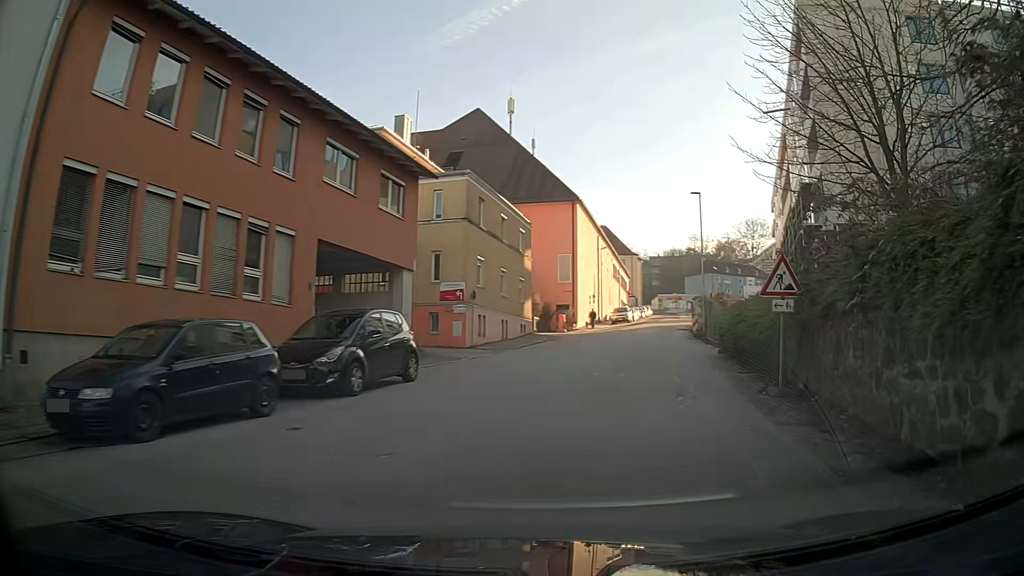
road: residential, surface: asphalt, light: Day
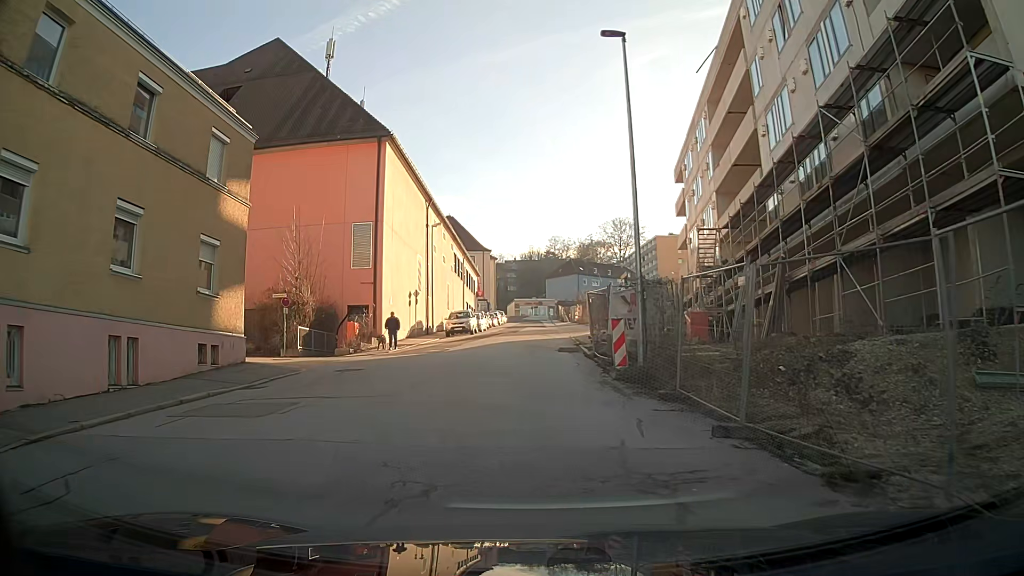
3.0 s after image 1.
(+2.5, +23.2) m; +9°
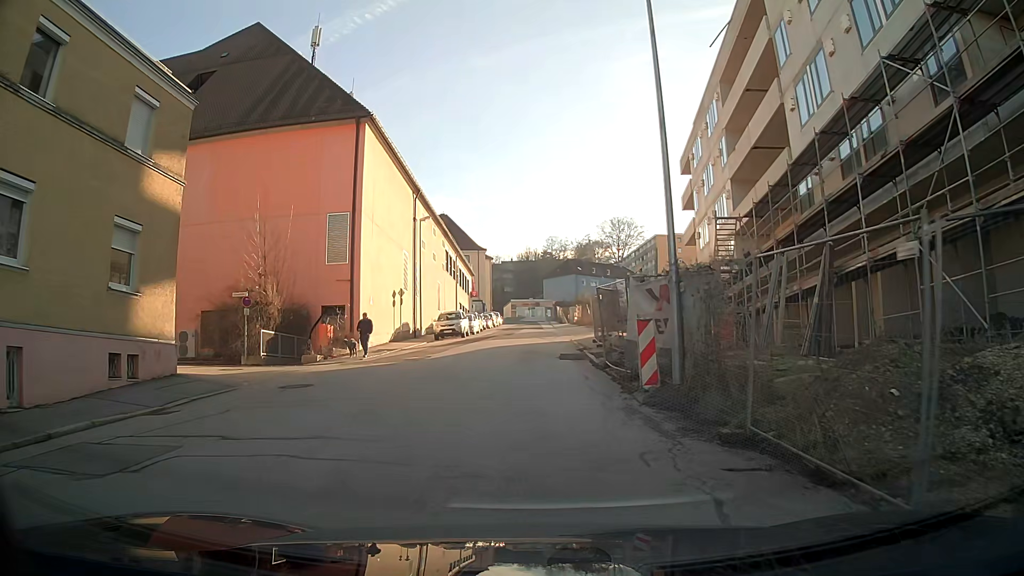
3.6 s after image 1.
(0.0, +3.9) m; 0°
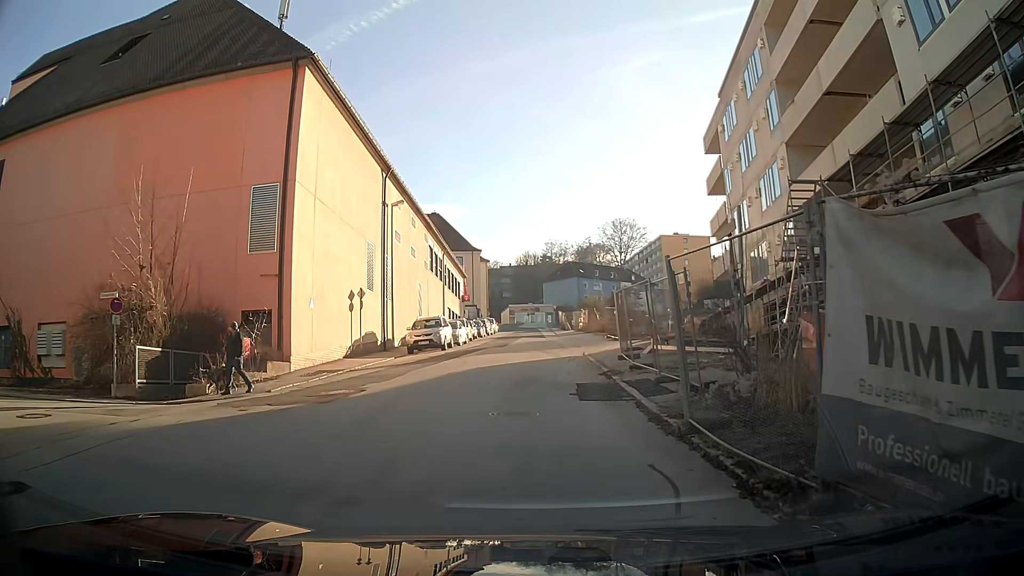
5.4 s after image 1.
(0.0, +8.8) m; -1°
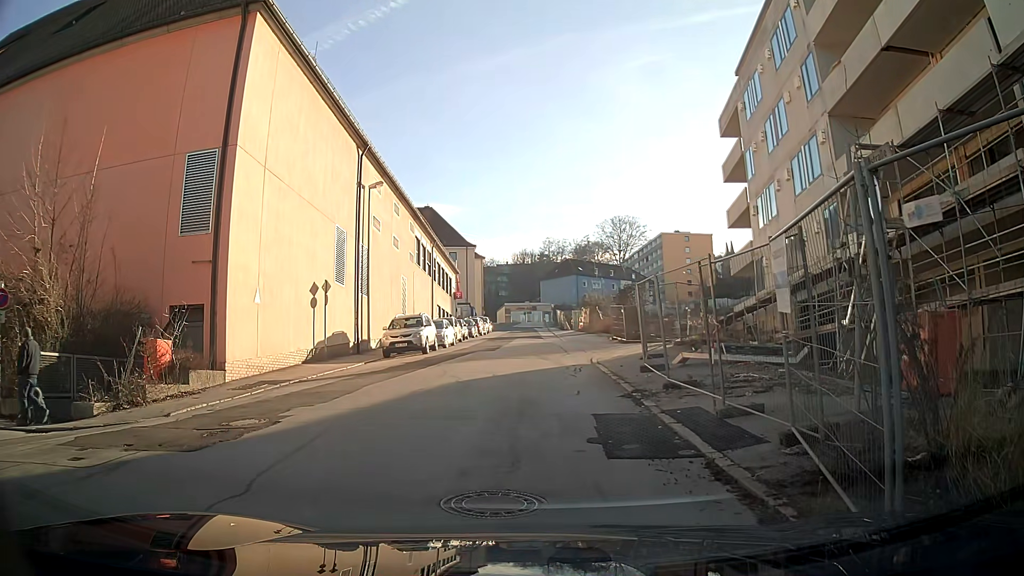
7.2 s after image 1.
(0.0, +4.6) m; +1°
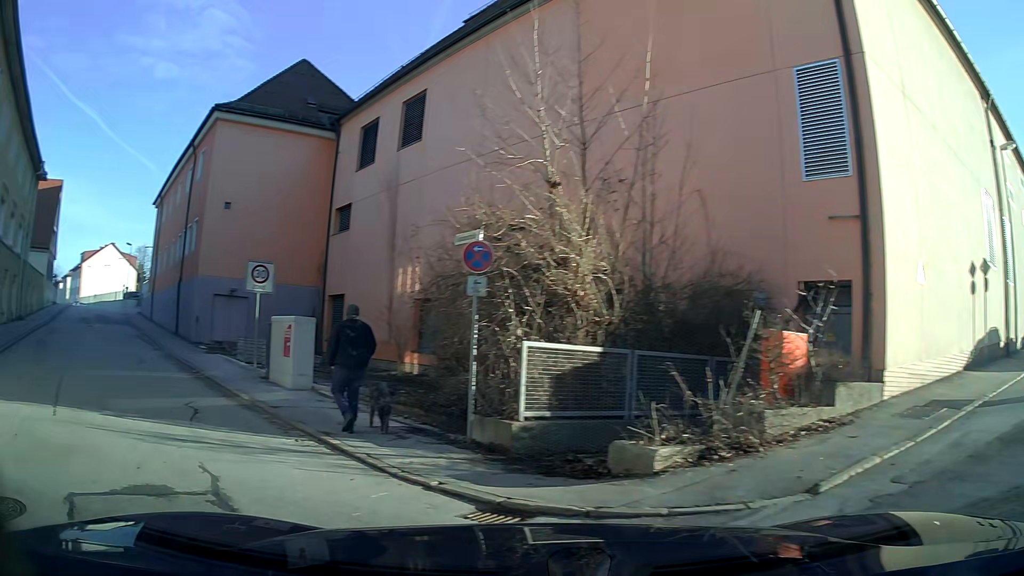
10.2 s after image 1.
(-3.0, +5.8) m; -61°
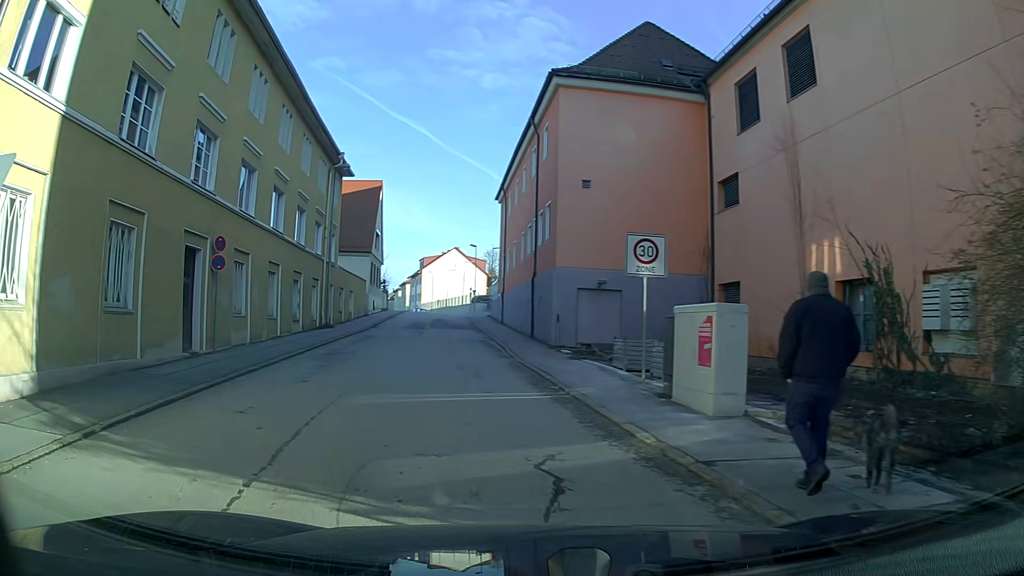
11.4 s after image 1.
(-1.3, +5.2) m; -23°
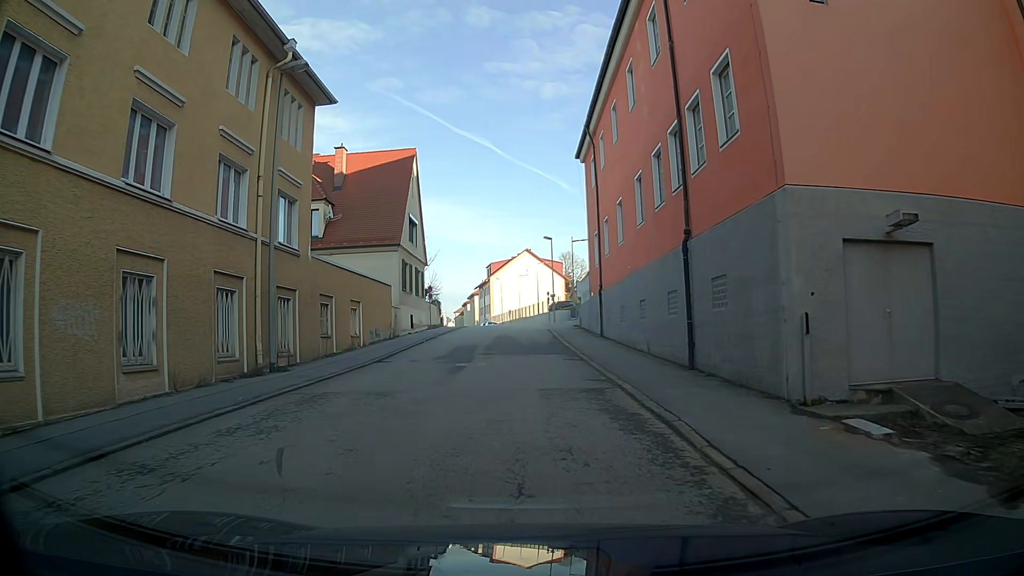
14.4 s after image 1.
(-1.4, +17.0) m; -6°
(0, +10) (-1, +20) (-1, +30) (-1, +40) (-1, +50) (-2, +60) (-4, +70) (-7, +79) (-9, +89) (-11, +99) m
